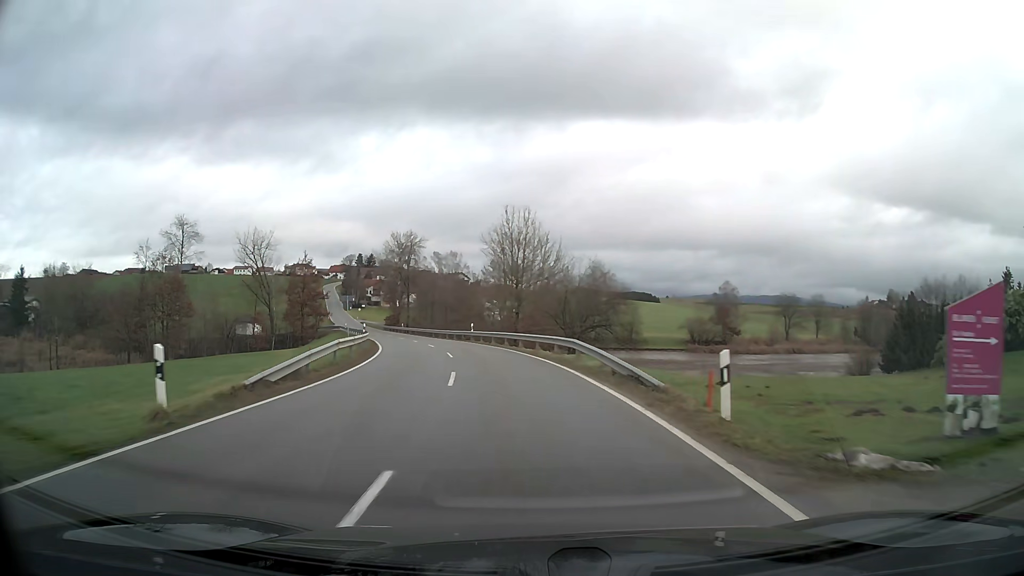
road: tertiary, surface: asphalt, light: Day
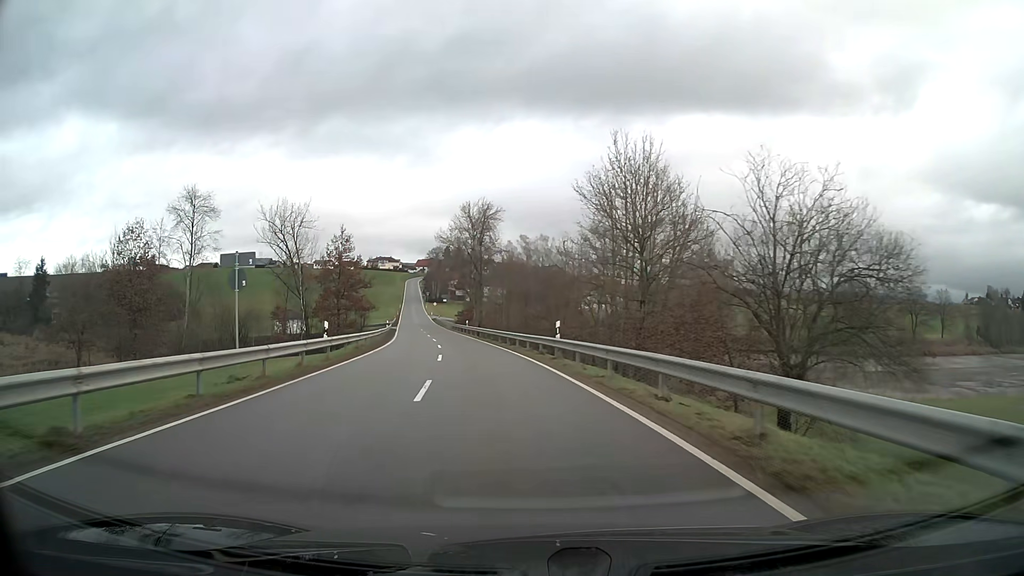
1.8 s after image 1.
(-1.9, +26.8) m; -8°
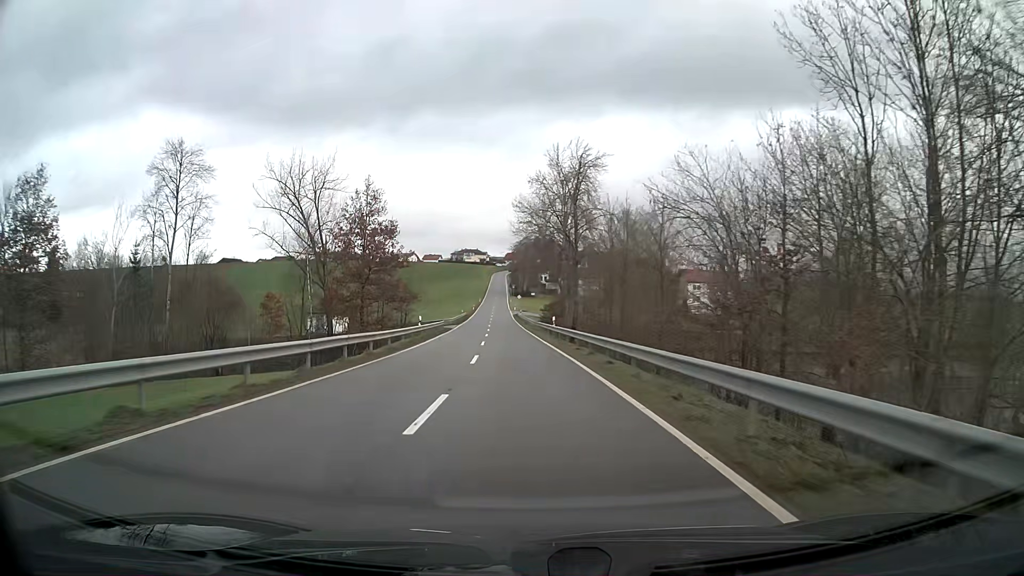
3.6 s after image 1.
(-1.9, +27.2) m; -7°
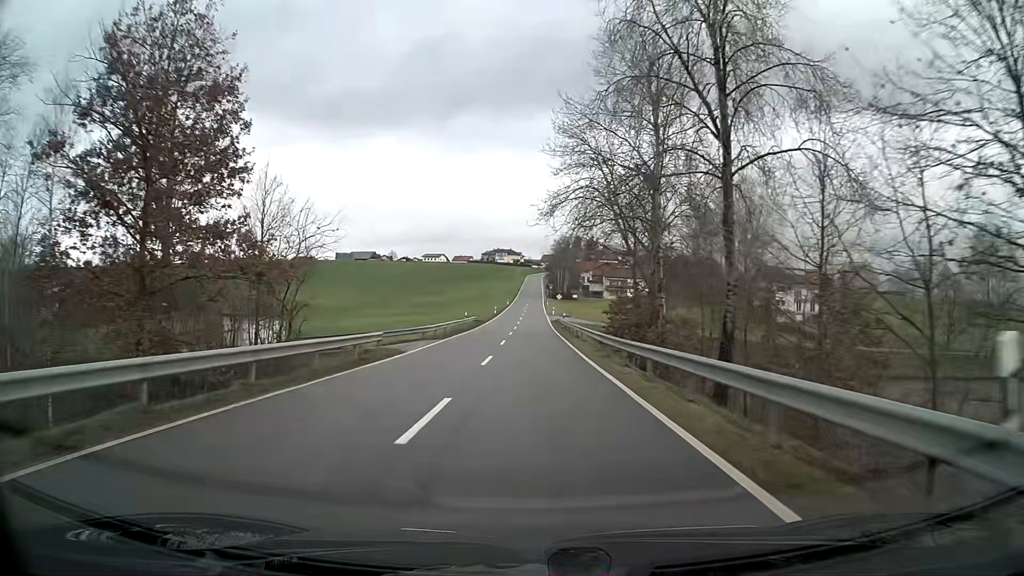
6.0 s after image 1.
(-1.1, +36.6) m; -3°
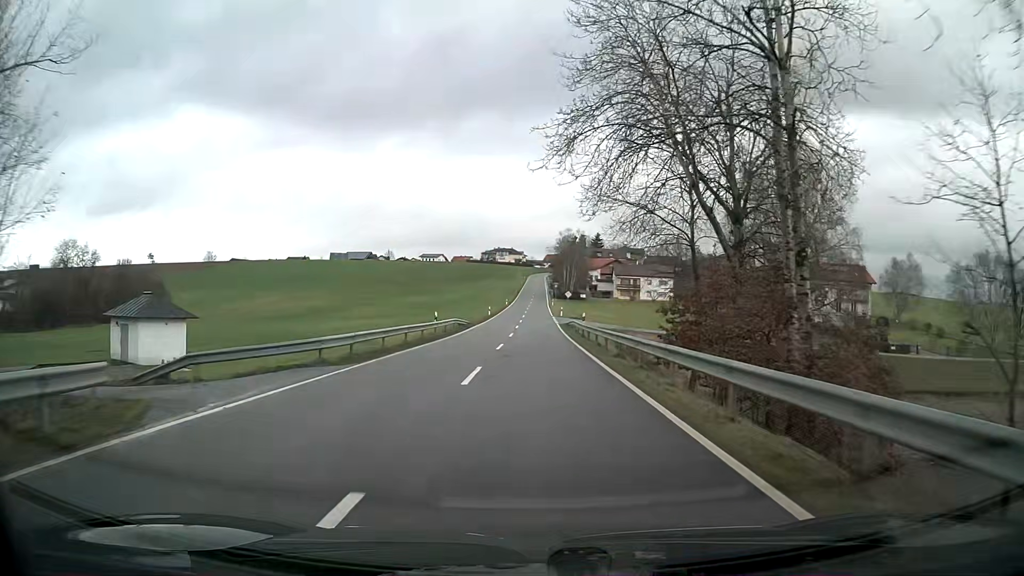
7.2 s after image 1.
(-0.1, +18.2) m; 0°
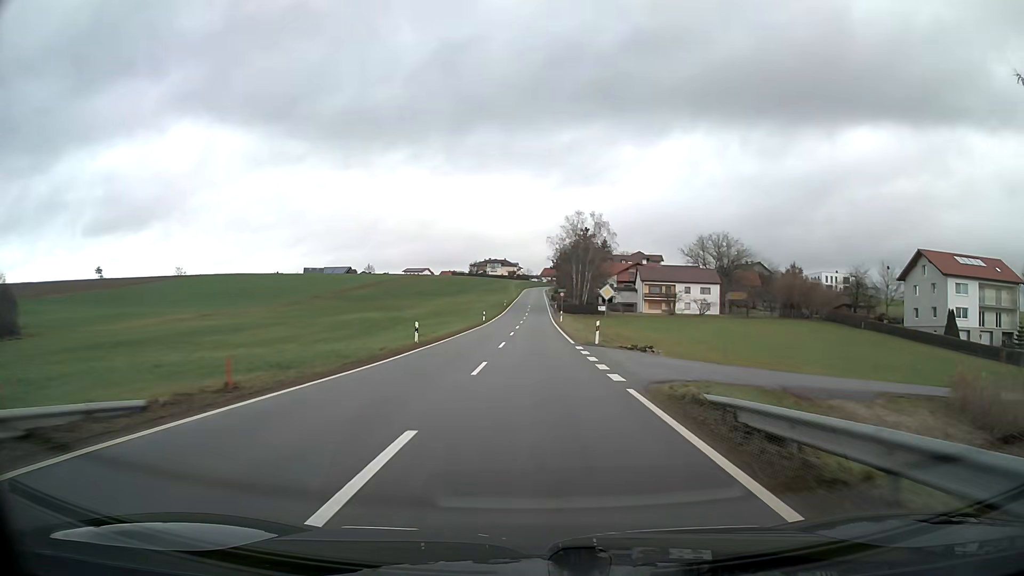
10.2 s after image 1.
(+0.2, +44.9) m; 0°
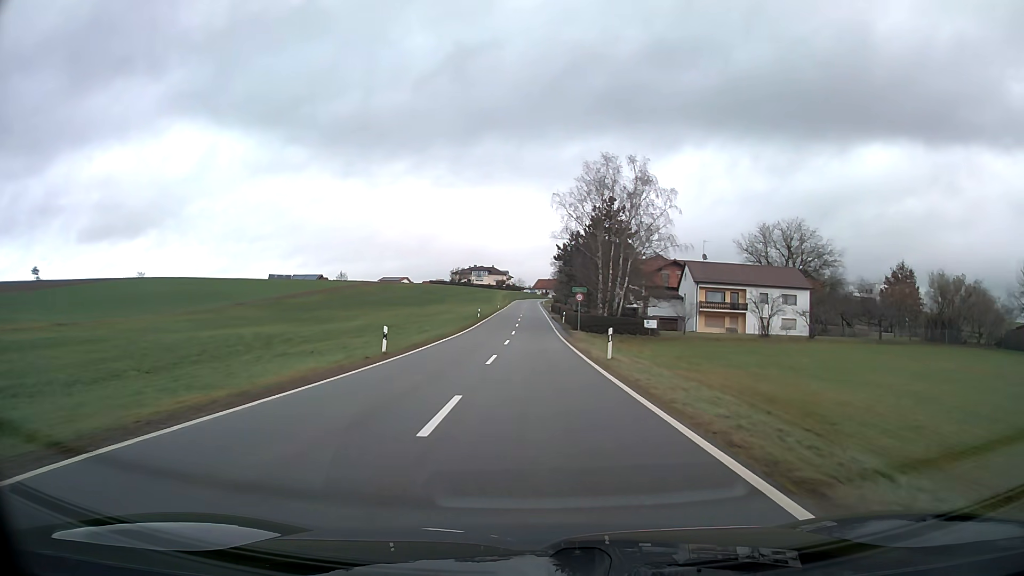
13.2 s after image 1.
(-0.1, +43.6) m; +1°
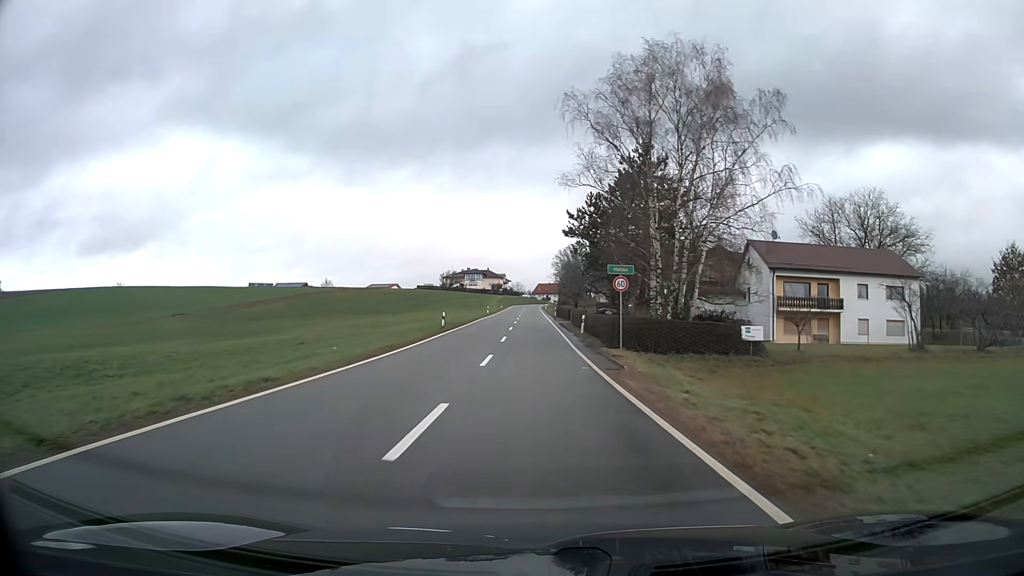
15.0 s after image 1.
(+0.1, +25.4) m; 0°
